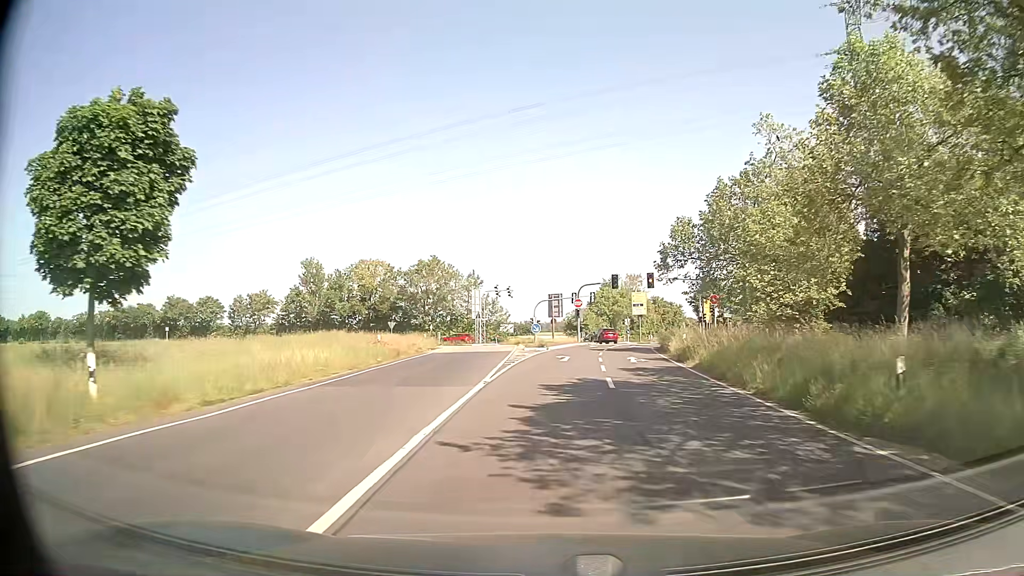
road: secondary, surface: asphalt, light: Day
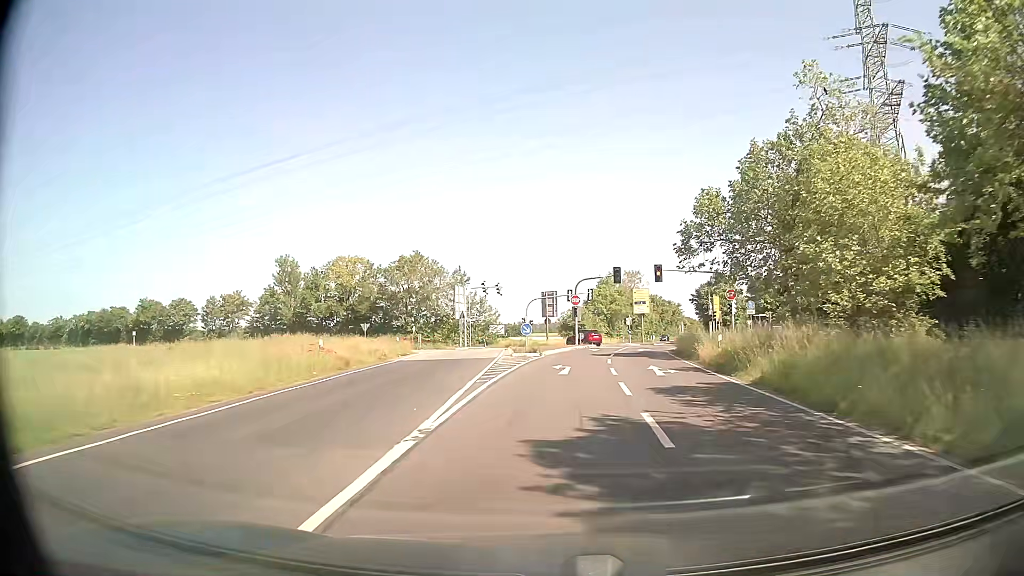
(+0.1, +7.9) m; +1°
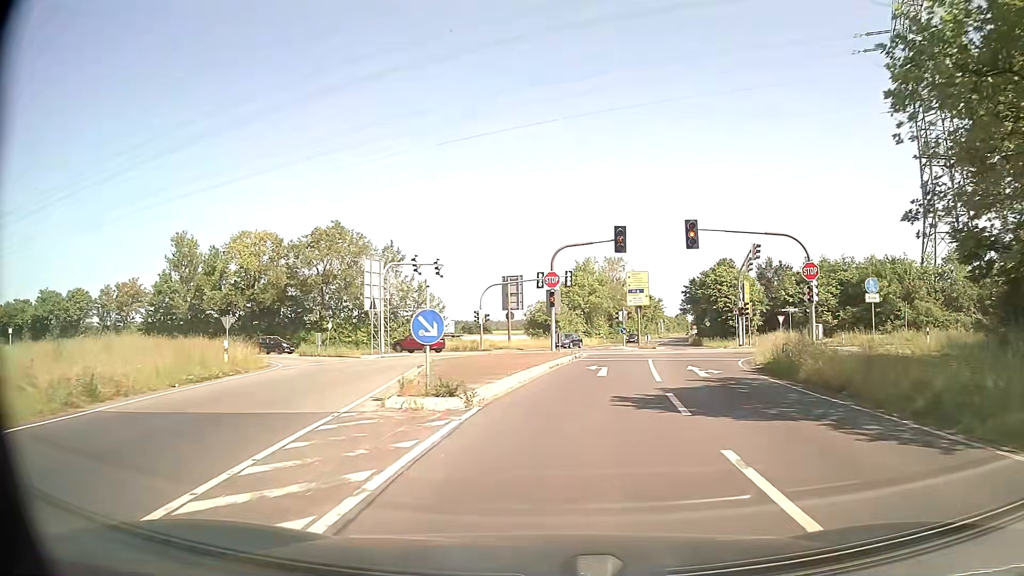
(+0.4, +21.8) m; +3°
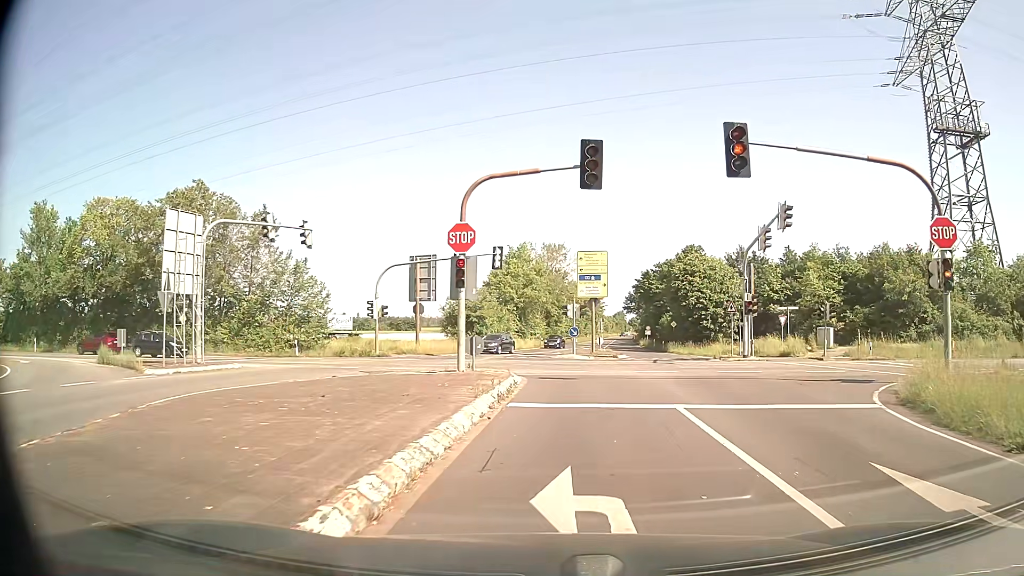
(+0.7, +15.9) m; +6°
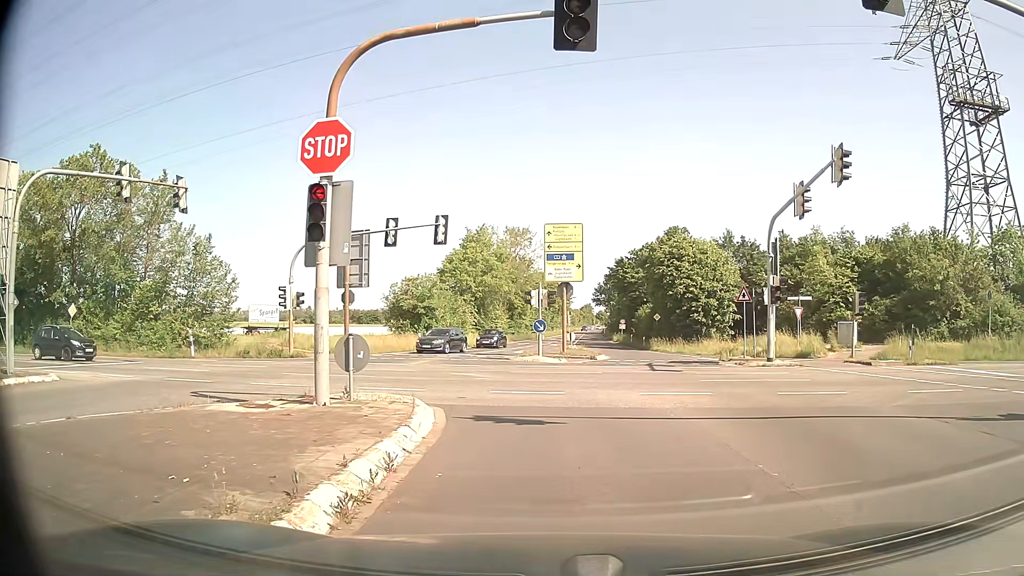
(+0.3, +8.6) m; +3°
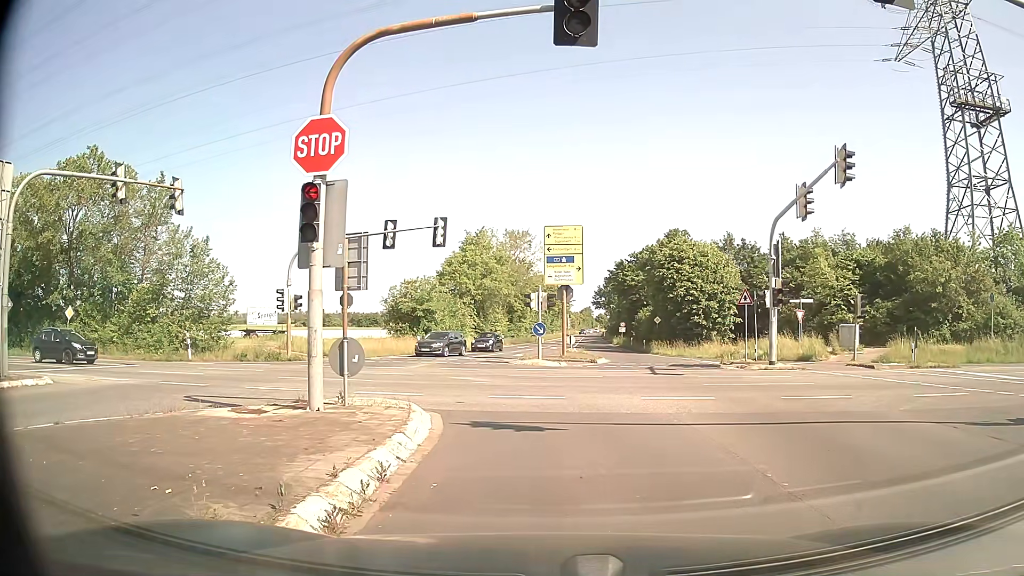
(0.0, +0.2) m; 0°
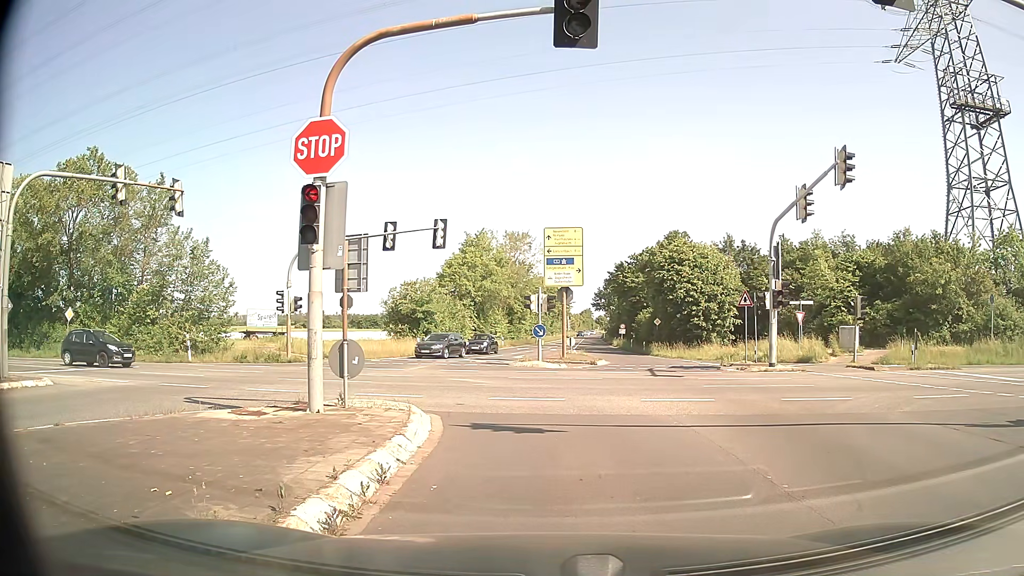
(0.0, +0.1) m; 0°
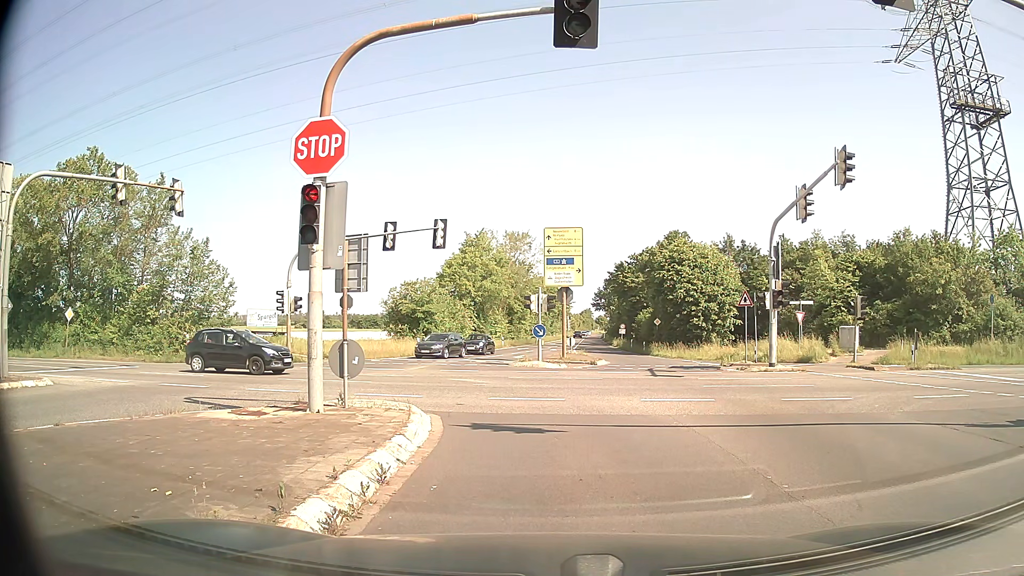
(0.0, 0.0) m; 0°
(0, +10) (-4, +19) (-11, +25) (-21, +28) (-31, +30) (-41, +31) (-51, +32) (-61, +33) (-71, +34) (-81, +35) m
